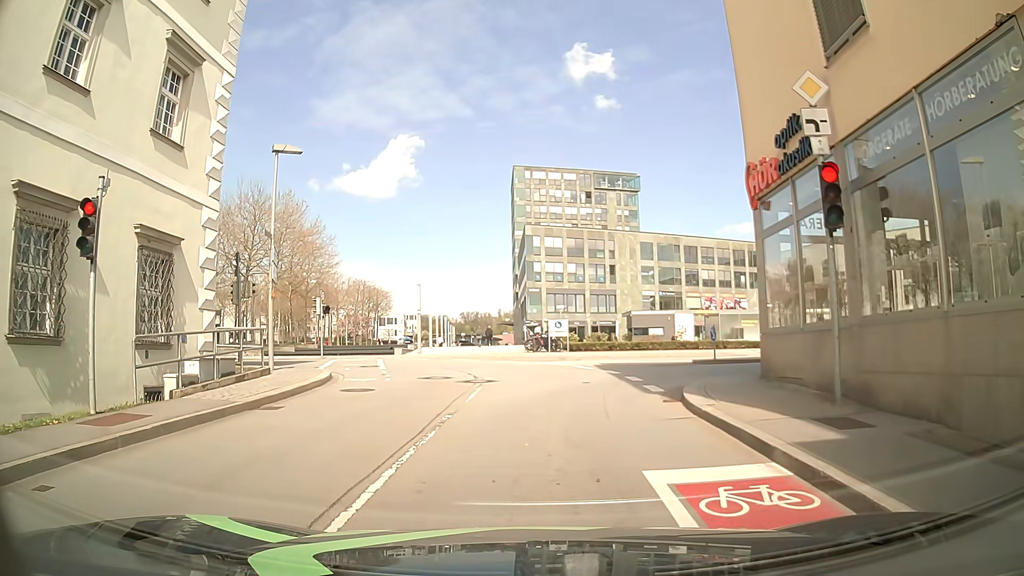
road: unclassified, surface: asphalt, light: Day
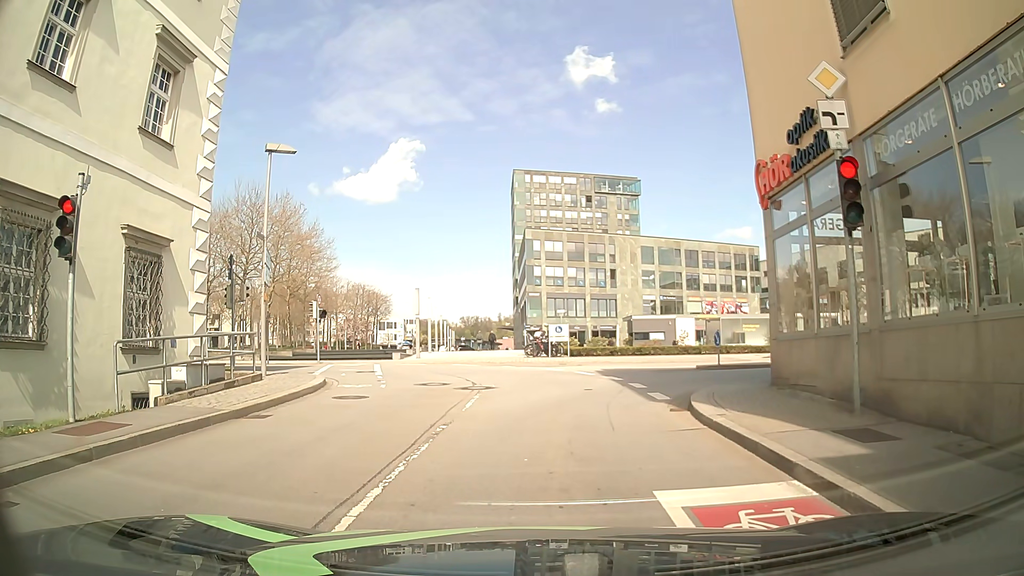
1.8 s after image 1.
(0.0, +0.6) m; 0°
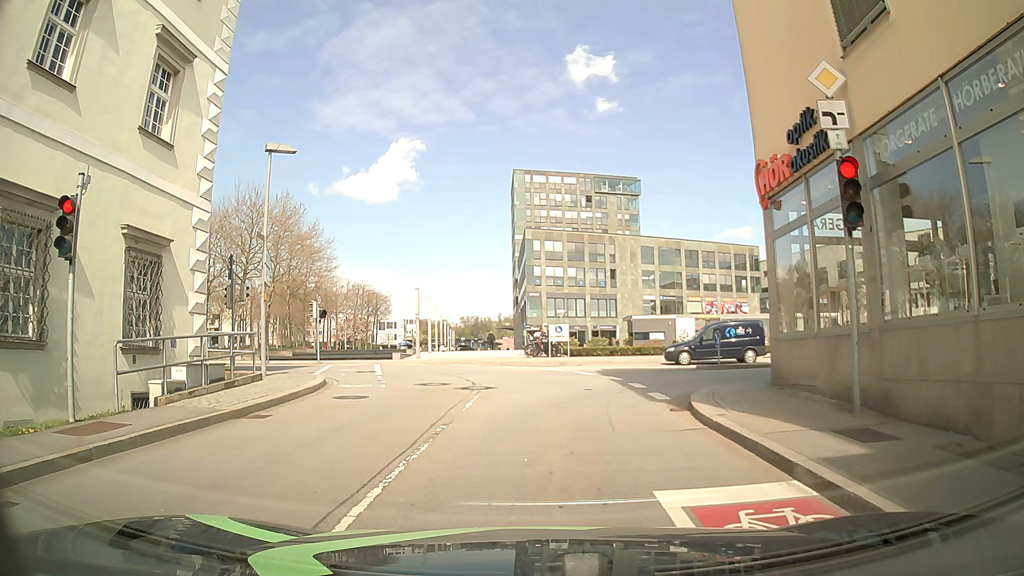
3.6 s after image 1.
(0.0, 0.0) m; 0°
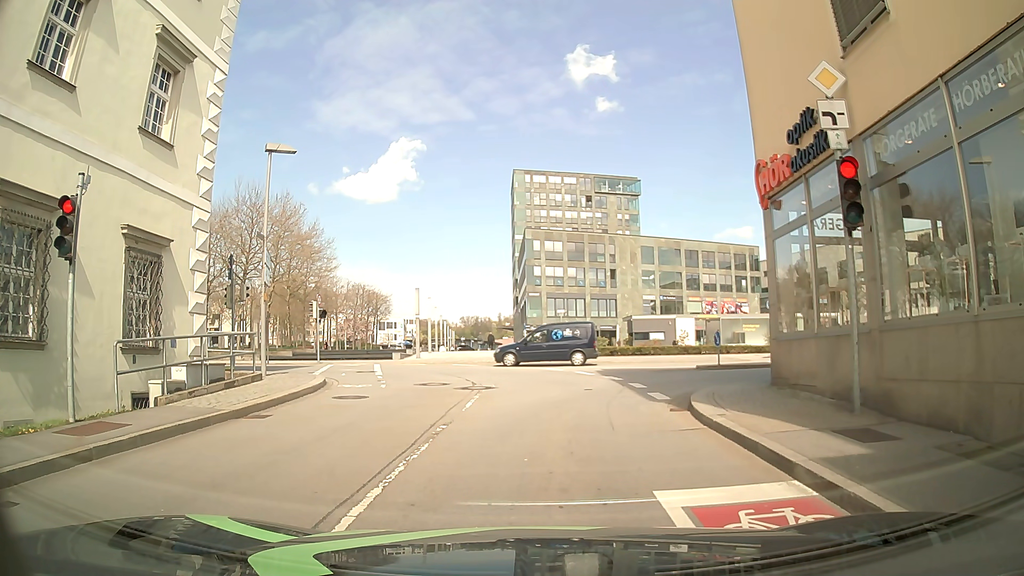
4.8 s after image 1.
(0.0, 0.0) m; 0°
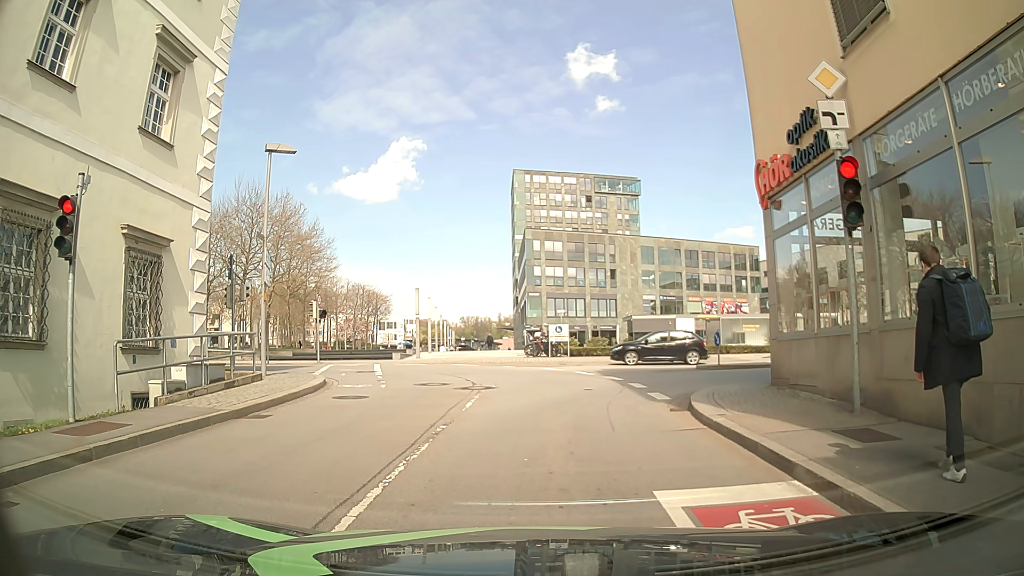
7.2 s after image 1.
(0.0, 0.0) m; 0°
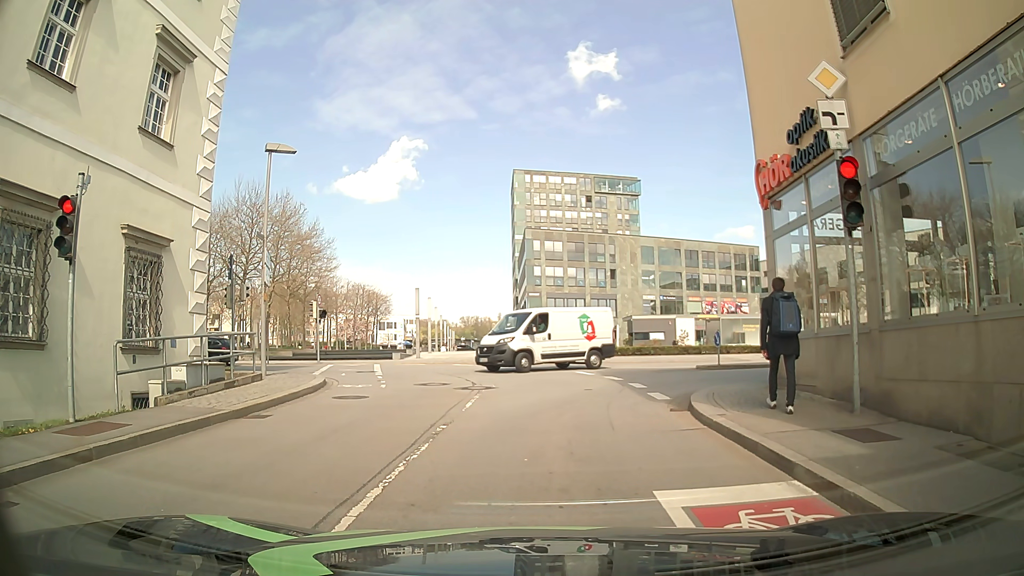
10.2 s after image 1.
(0.0, 0.0) m; 0°
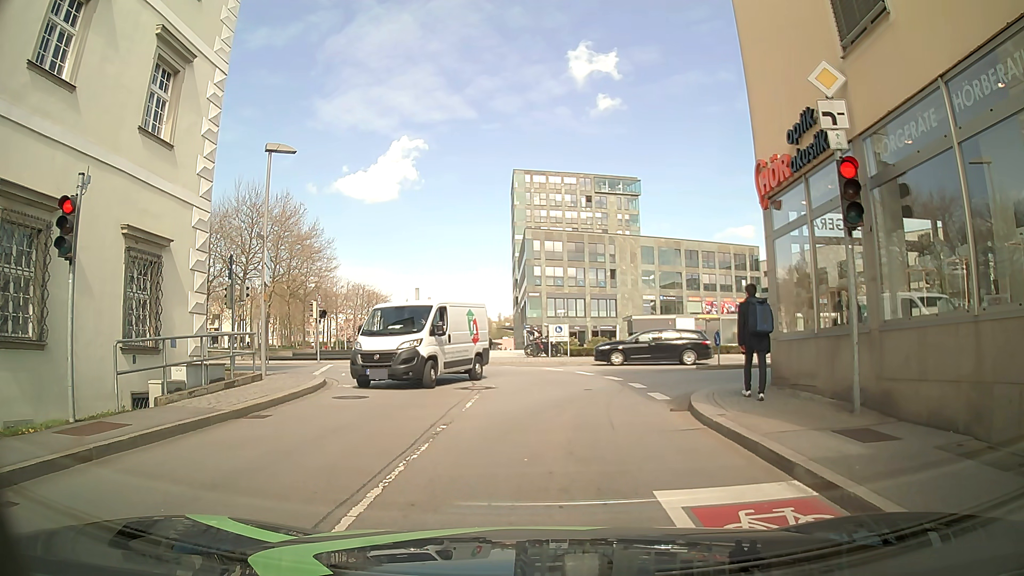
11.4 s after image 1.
(0.0, 0.0) m; 0°
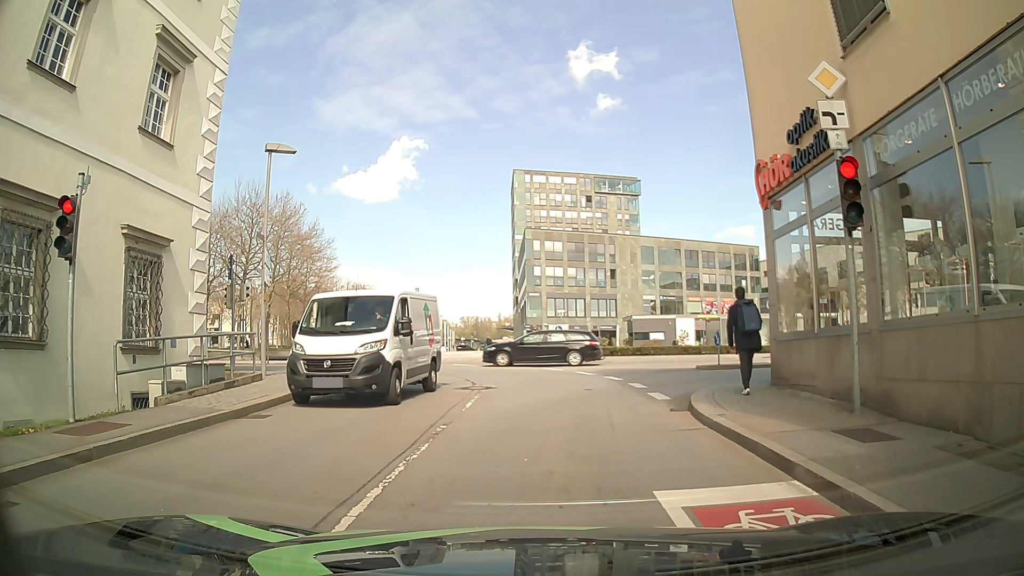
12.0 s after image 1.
(0.0, 0.0) m; 0°
